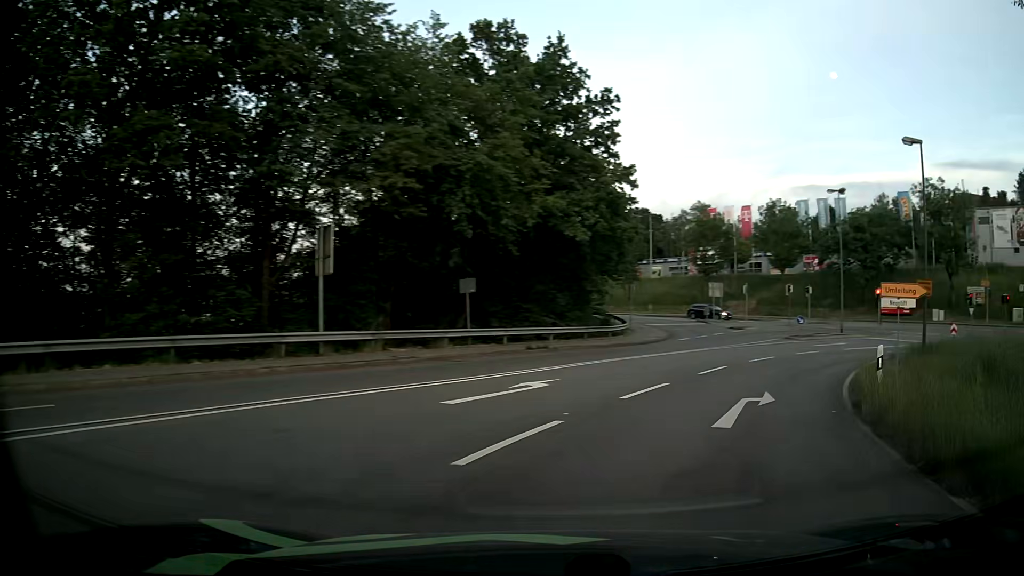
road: primary_link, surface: asphalt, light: Day
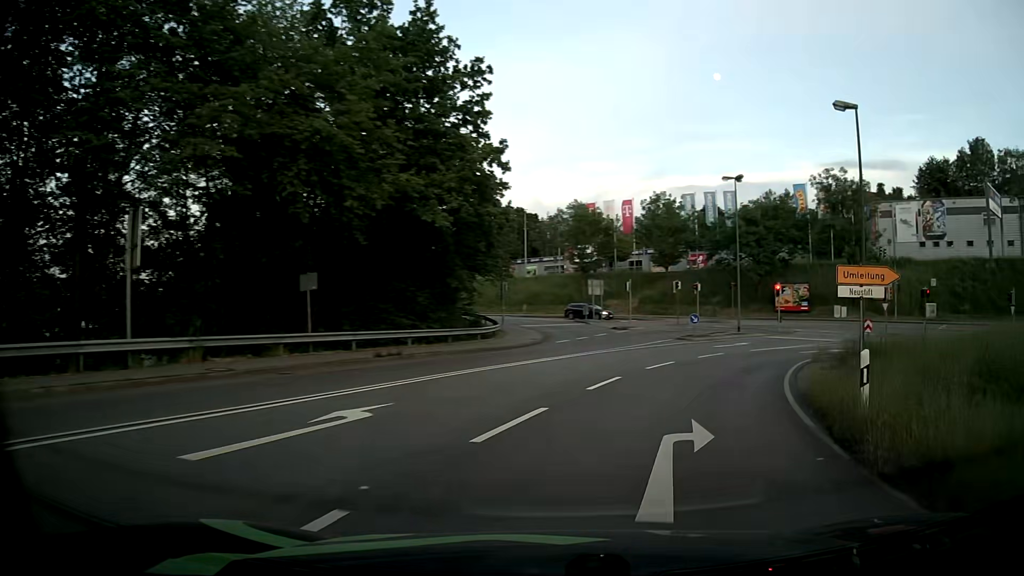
(+0.4, +4.5) m; +11°
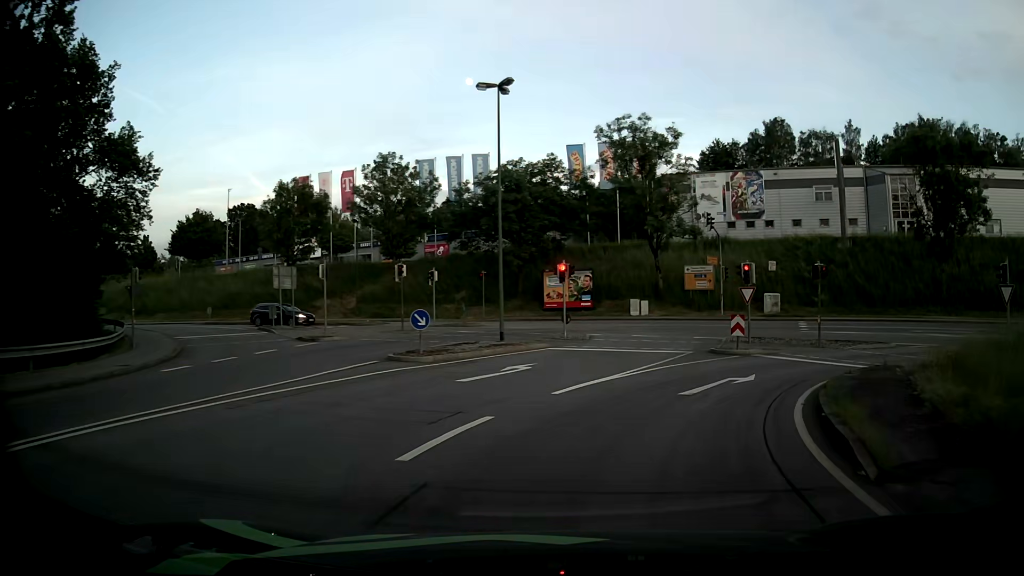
(+3.7, +18.1) m; +21°
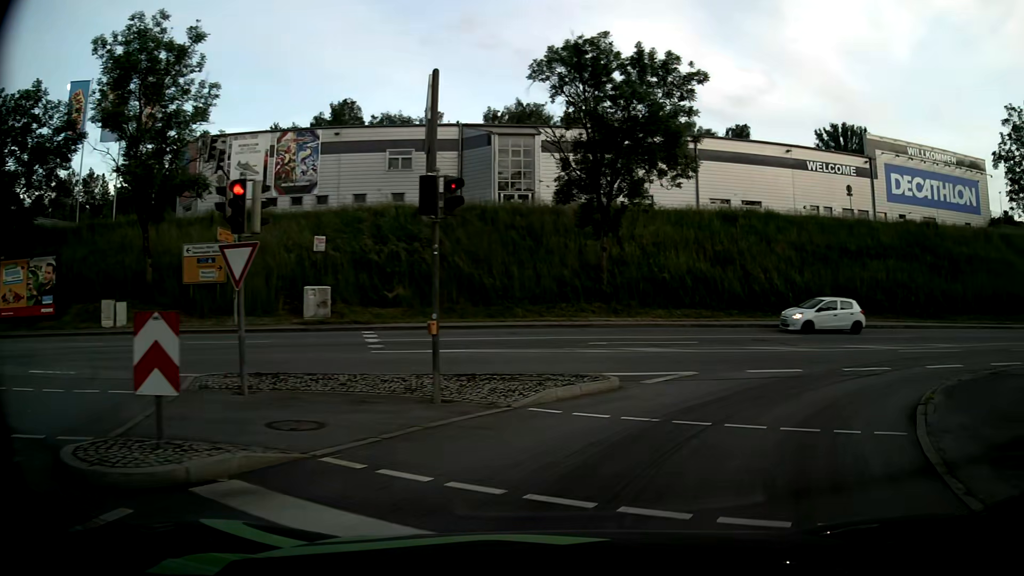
(+5.1, +17.2) m; +38°
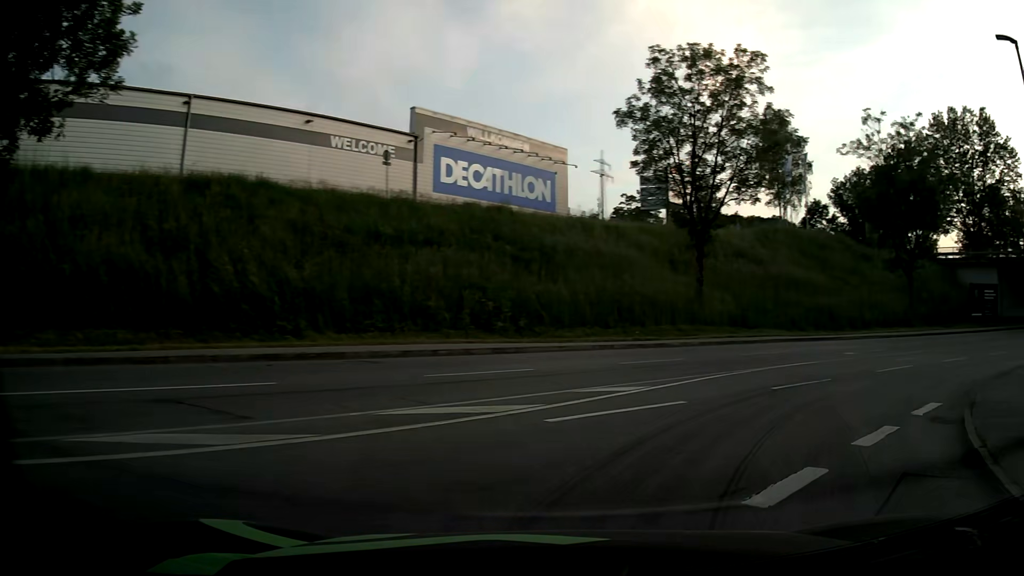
(+5.2, +14.5) m; +42°
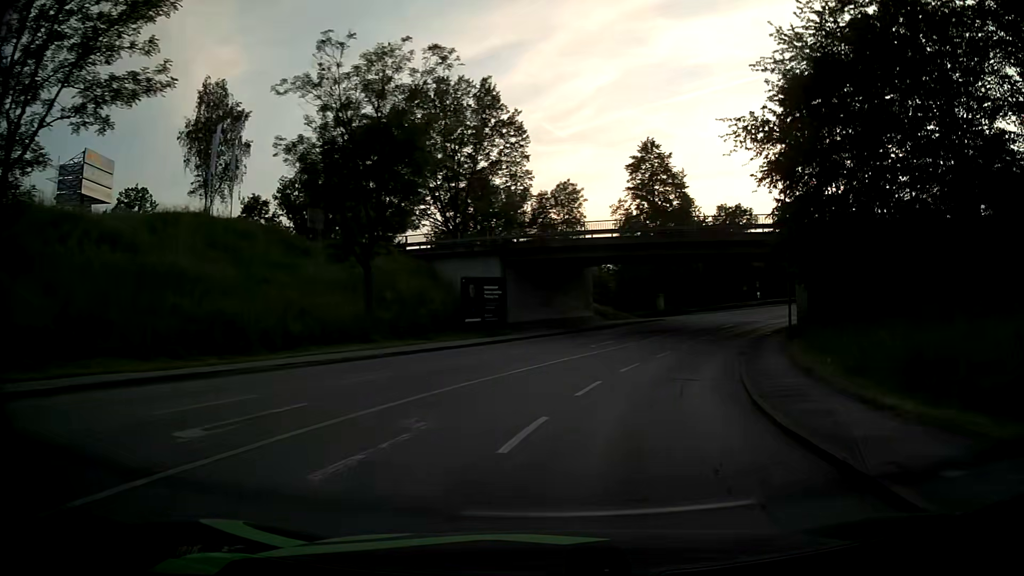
(+7.0, +16.0) m; +45°
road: tertiary
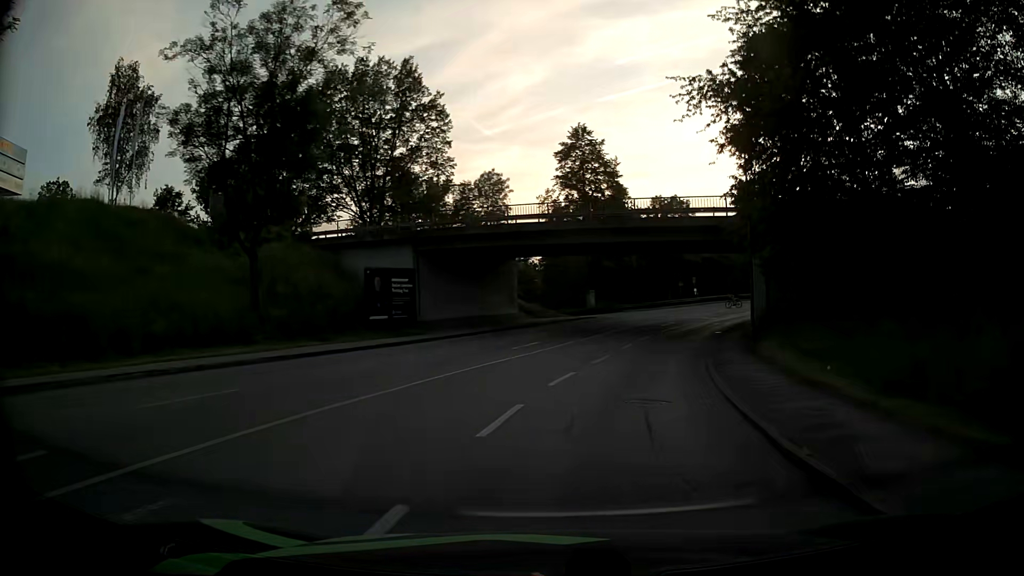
(+0.3, +5.3) m; +6°
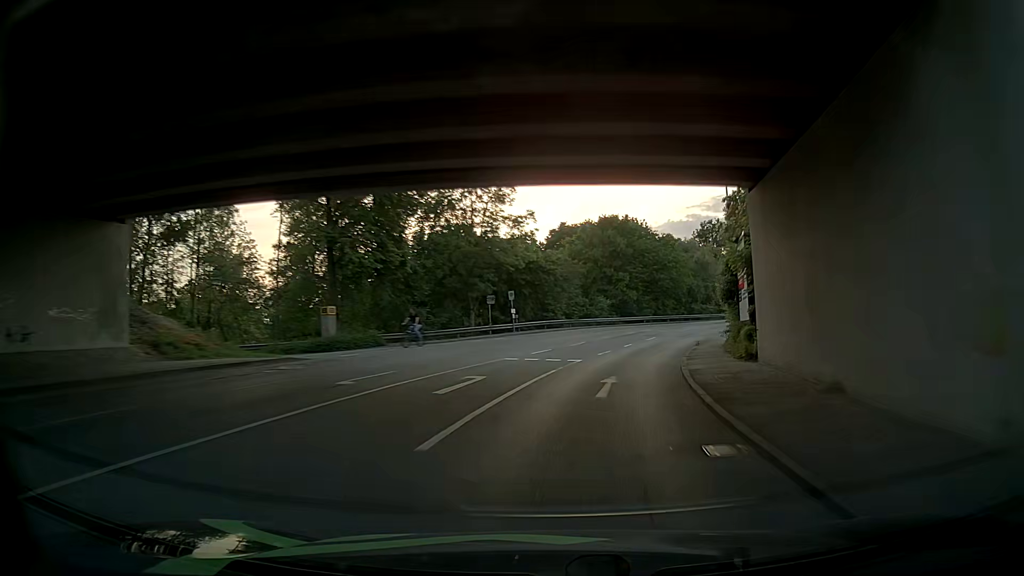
(+5.1, +30.6) m; +16°
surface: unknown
(0, +10) (+1, +20) (+4, +30) (+7, +39) (+10, +48) (+15, +57) (+20, +66) (+26, +74) (+33, +81) (+40, +88) m
